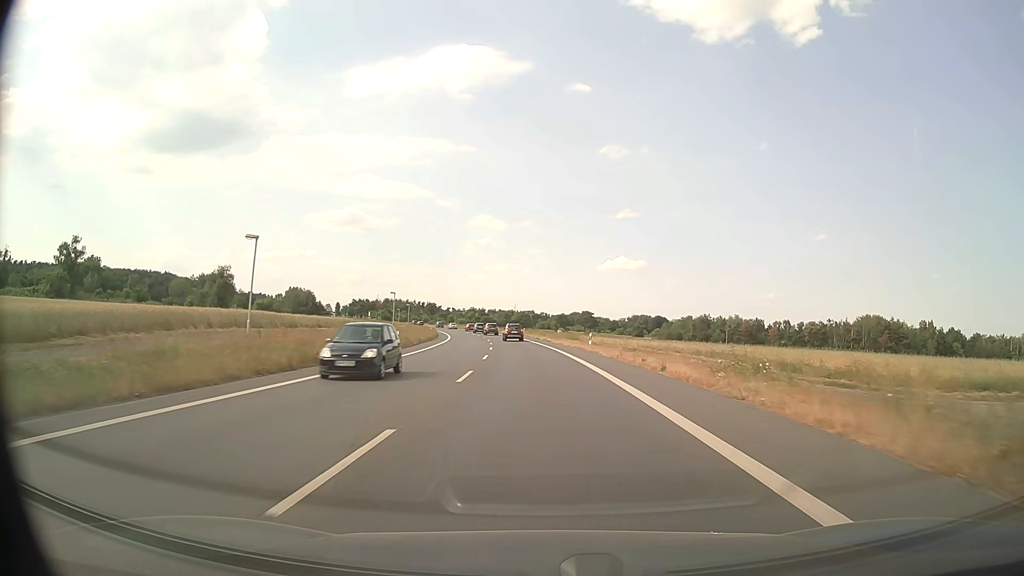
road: primary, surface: asphalt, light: Day
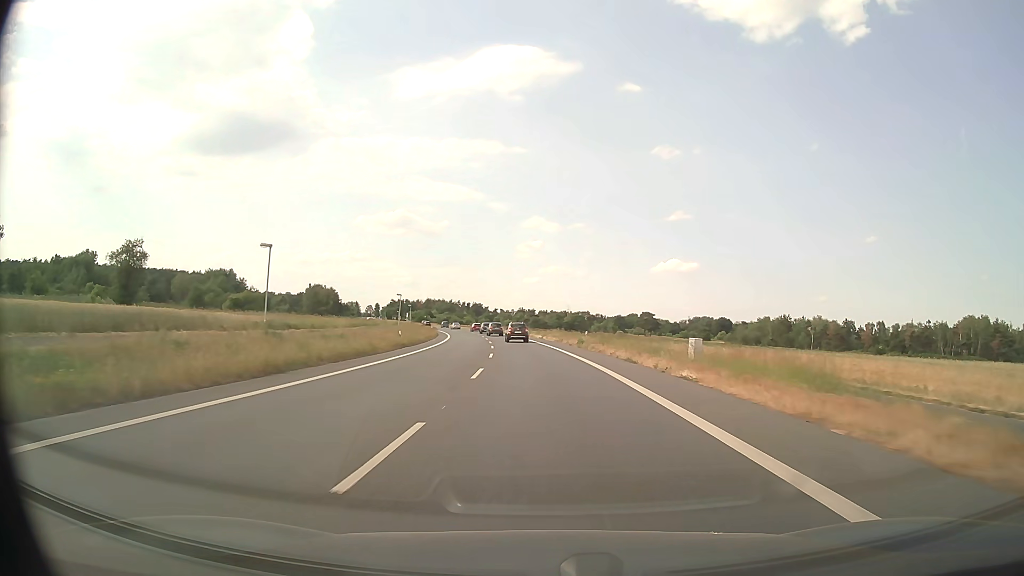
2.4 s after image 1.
(-1.8, +47.0) m; -4°
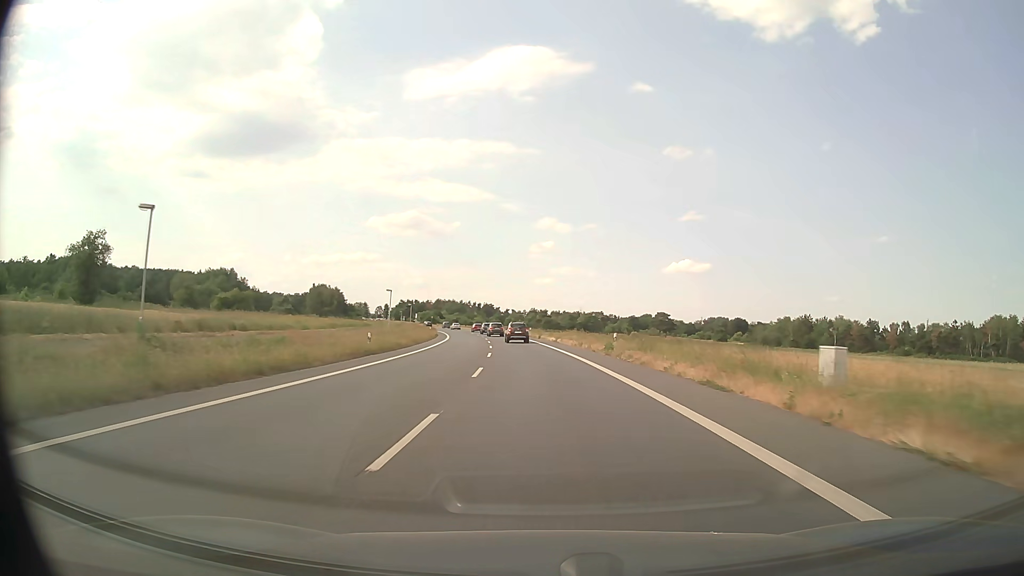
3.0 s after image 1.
(-0.1, +11.5) m; -1°
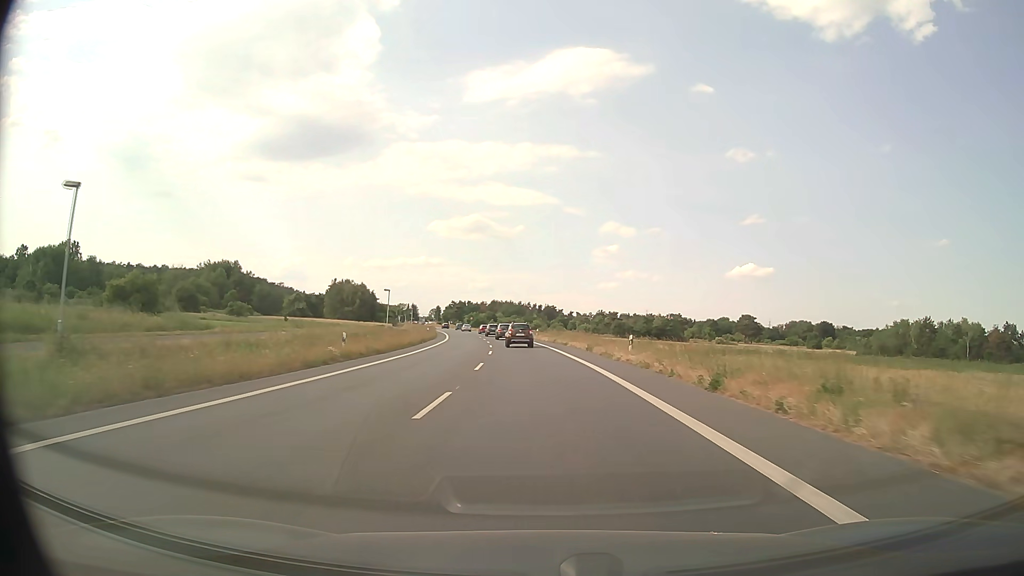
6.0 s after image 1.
(-2.5, +56.2) m; -5°
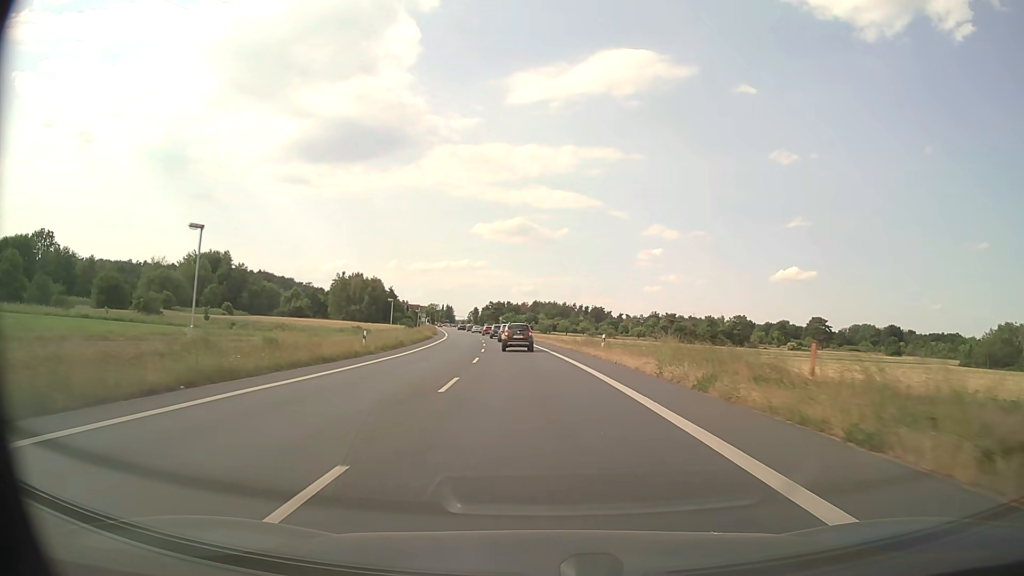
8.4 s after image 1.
(-1.4, +43.4) m; -4°
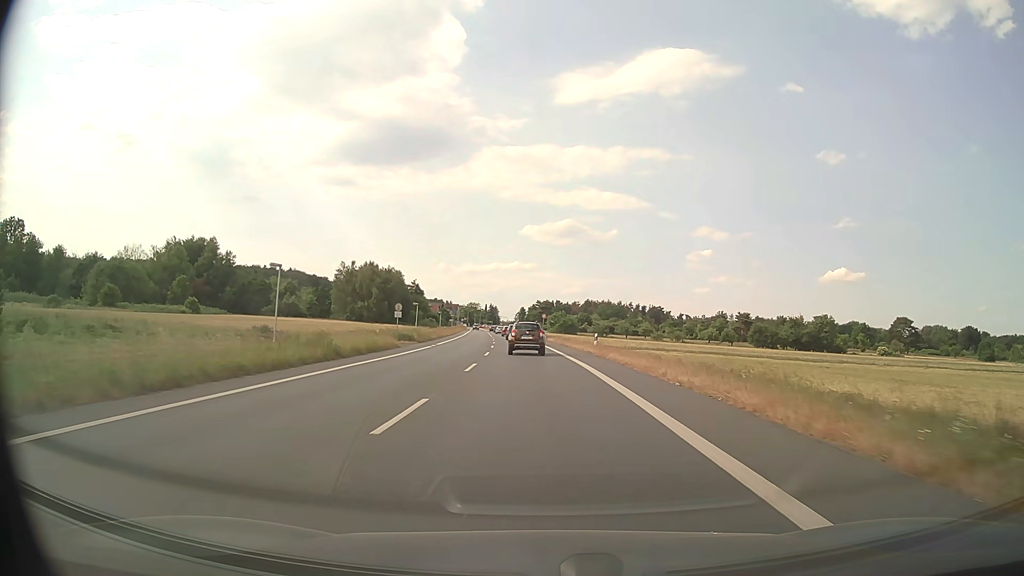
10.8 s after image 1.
(-1.5, +42.0) m; -4°
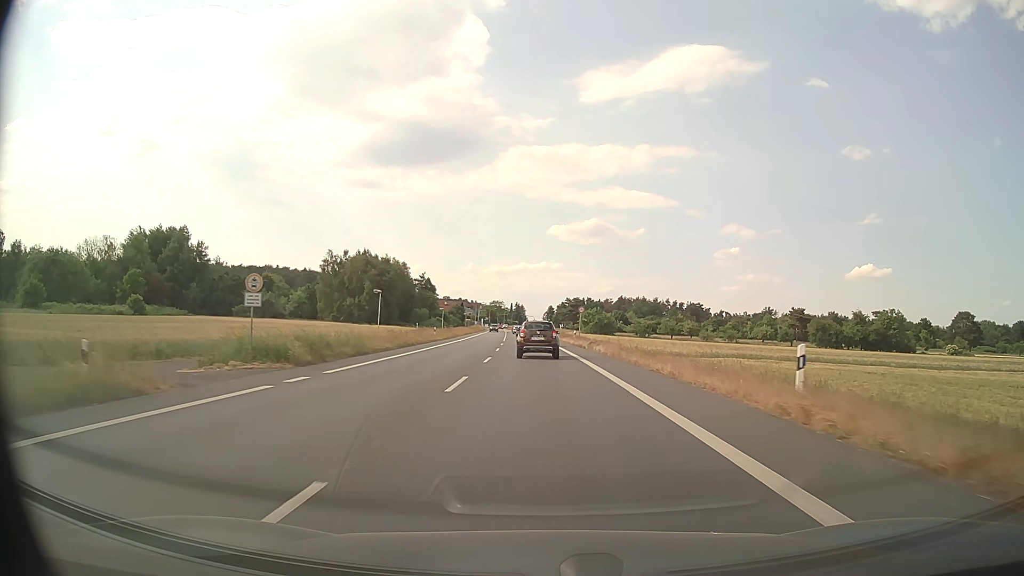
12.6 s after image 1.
(-0.7, +30.6) m; -2°
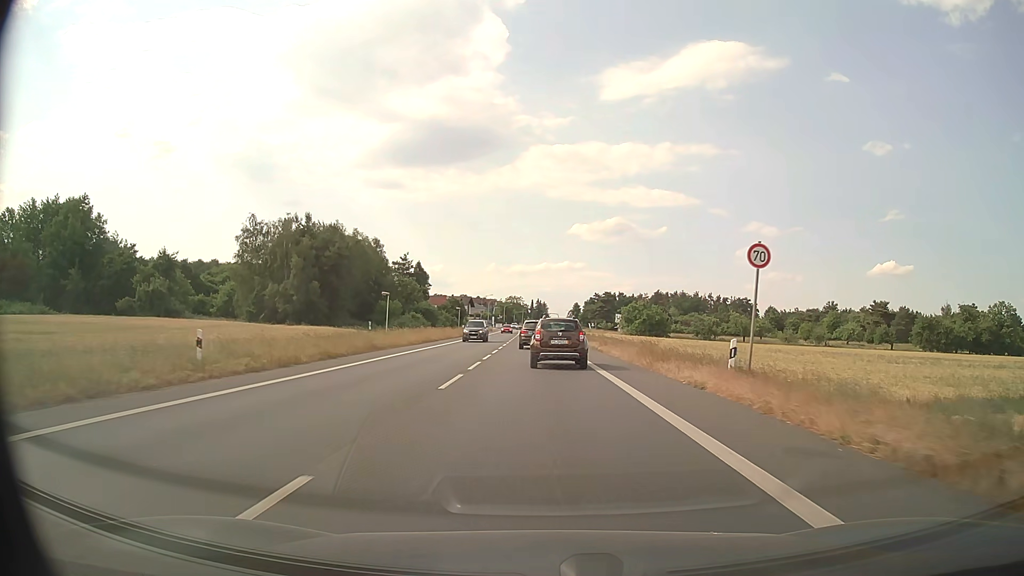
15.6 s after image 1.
(-0.9, +47.6) m; -2°
(0, +10) (0, +20) (0, +30) (0, +40) (-1, +50) (-1, +60) (-1, +70) (-1, +80) (-1, +90) (-2, +100) m
